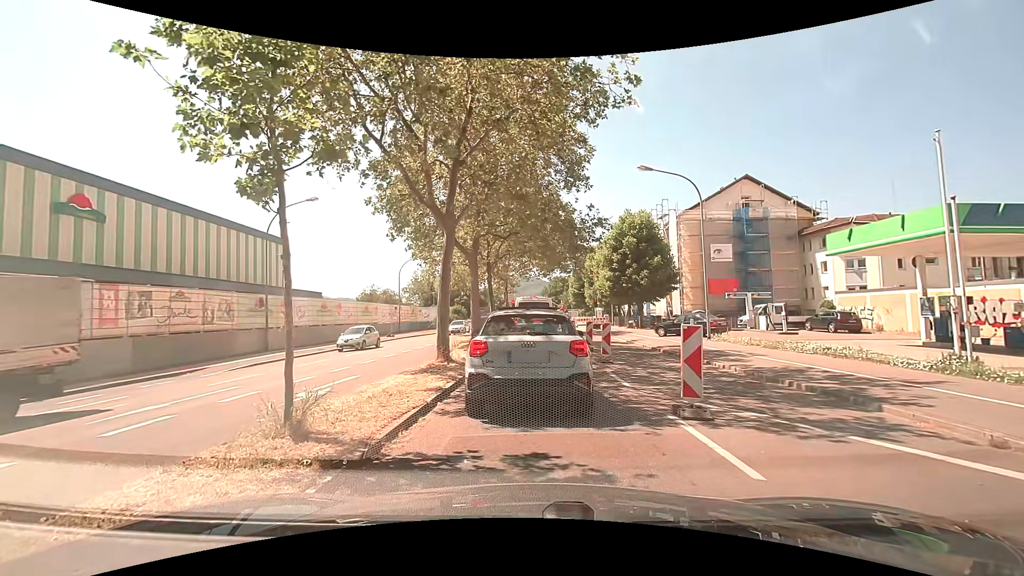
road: secondary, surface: asphalt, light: Day
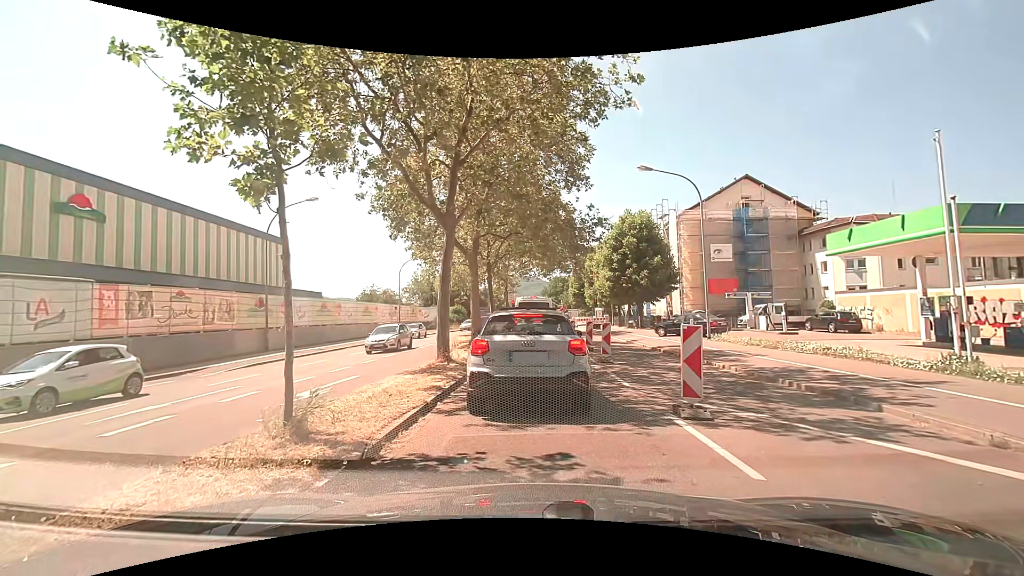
(0.0, 0.0) m; 0°
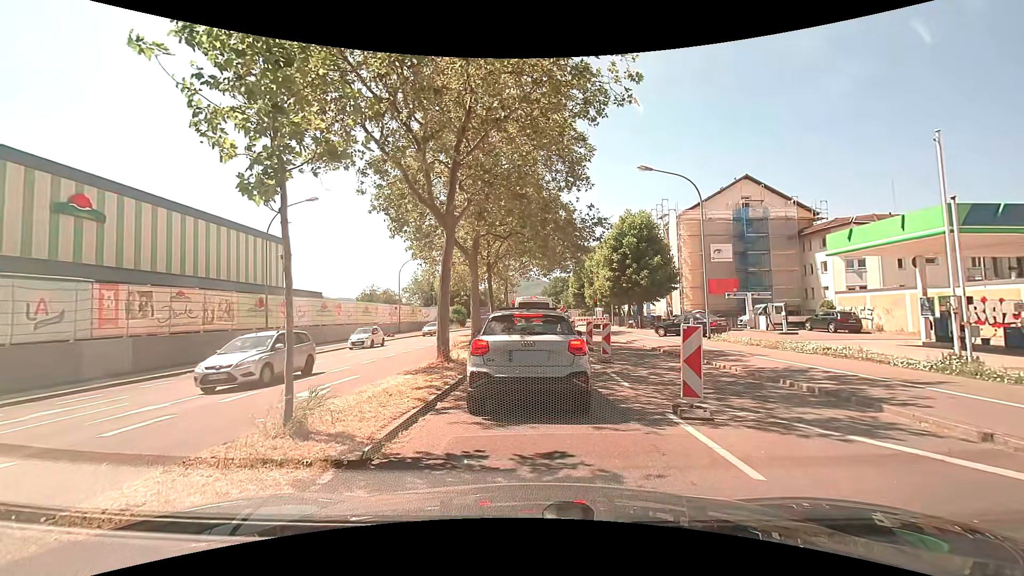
(0.0, 0.0) m; 0°
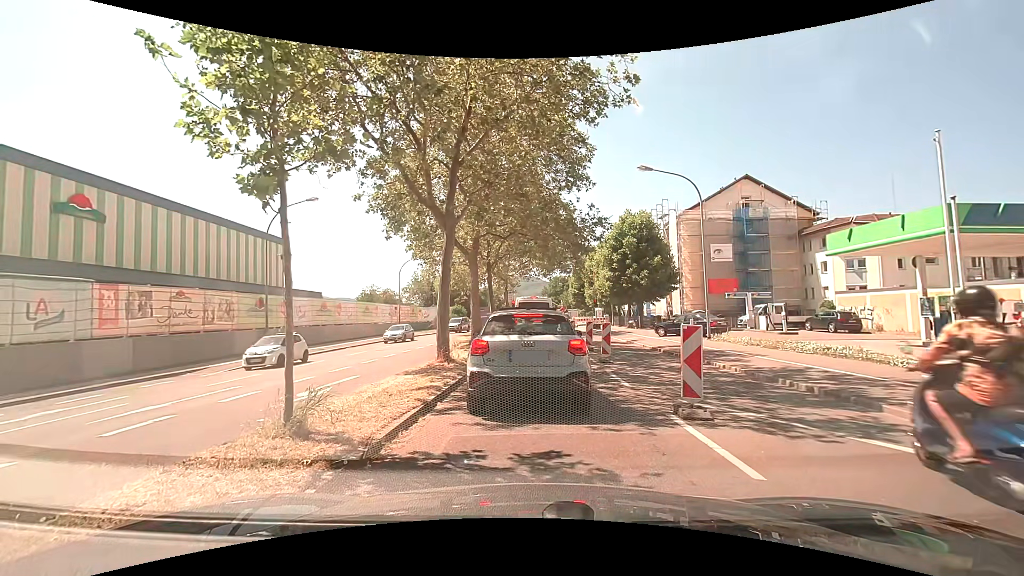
(0.0, 0.0) m; 0°
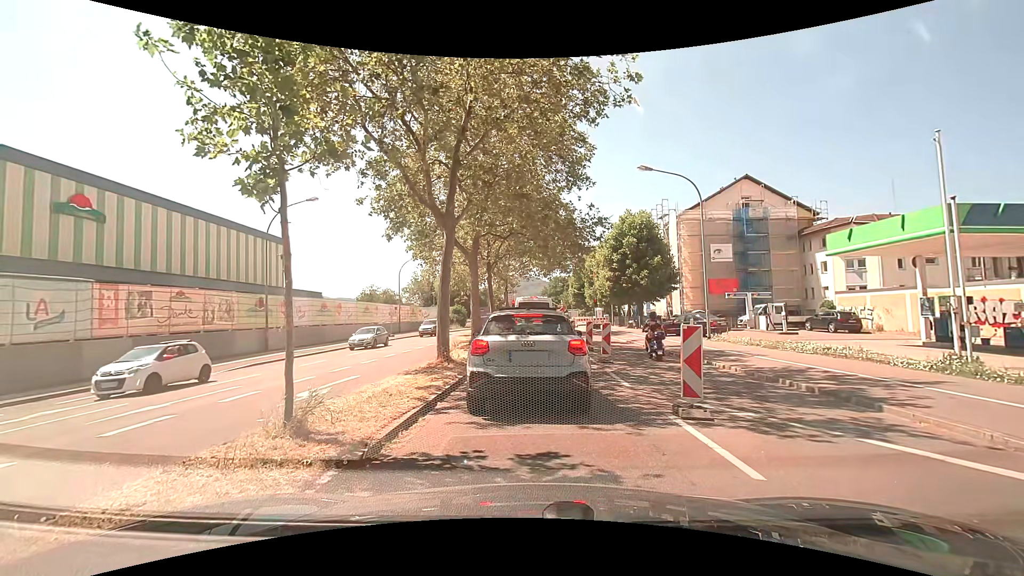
(0.0, 0.0) m; 0°
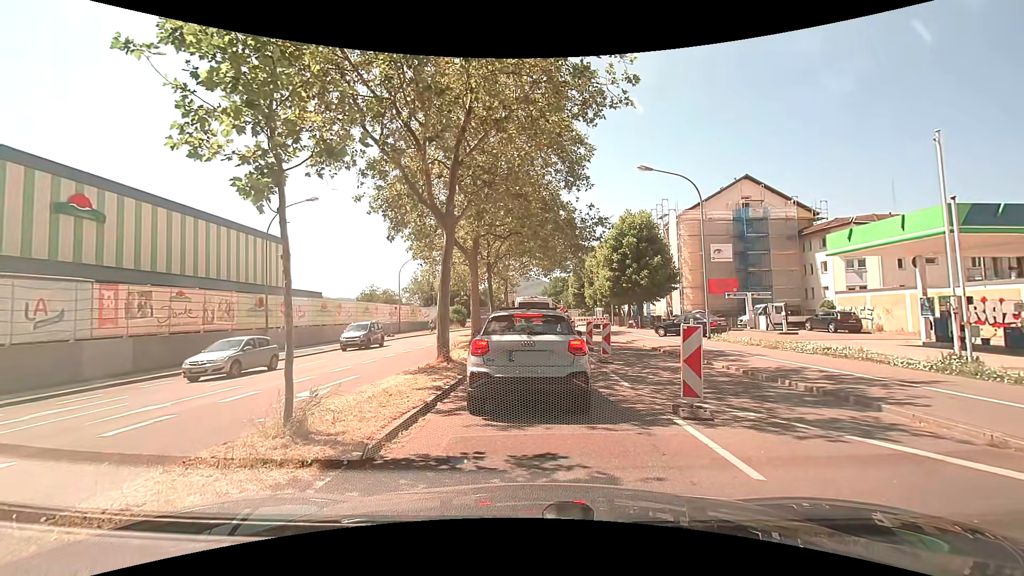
(0.0, 0.0) m; 0°
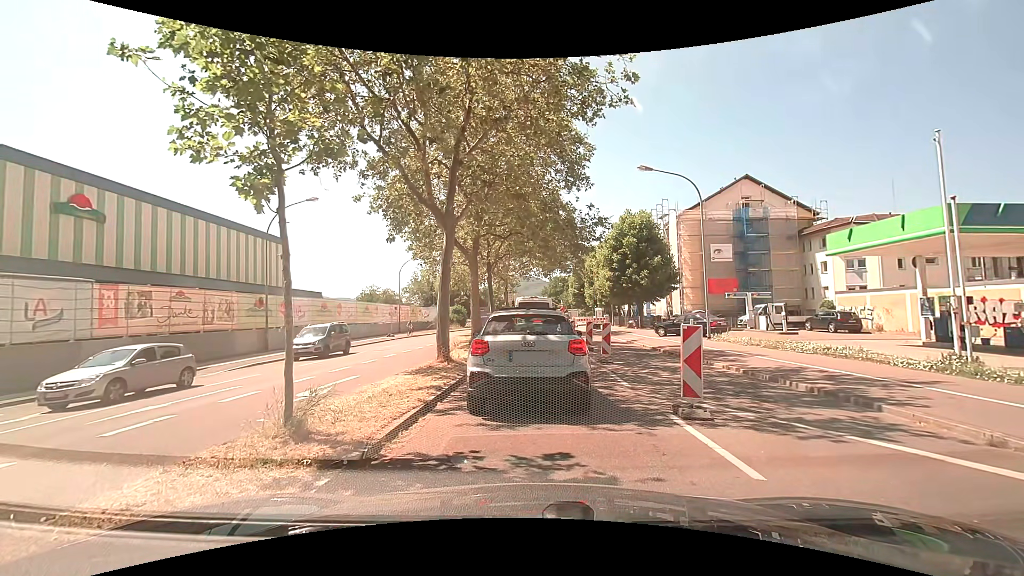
(0.0, 0.0) m; 0°
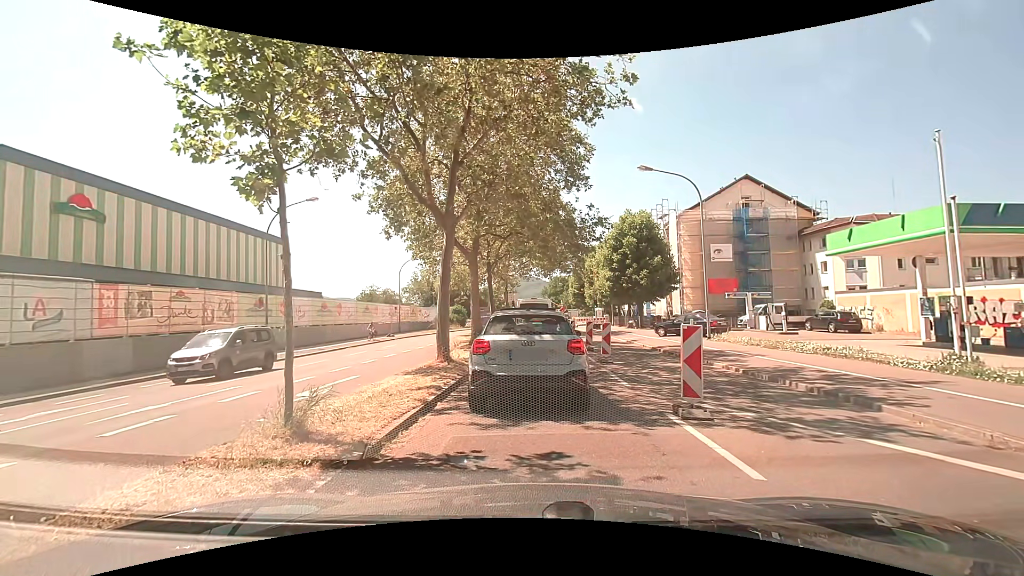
(0.0, 0.0) m; 0°
